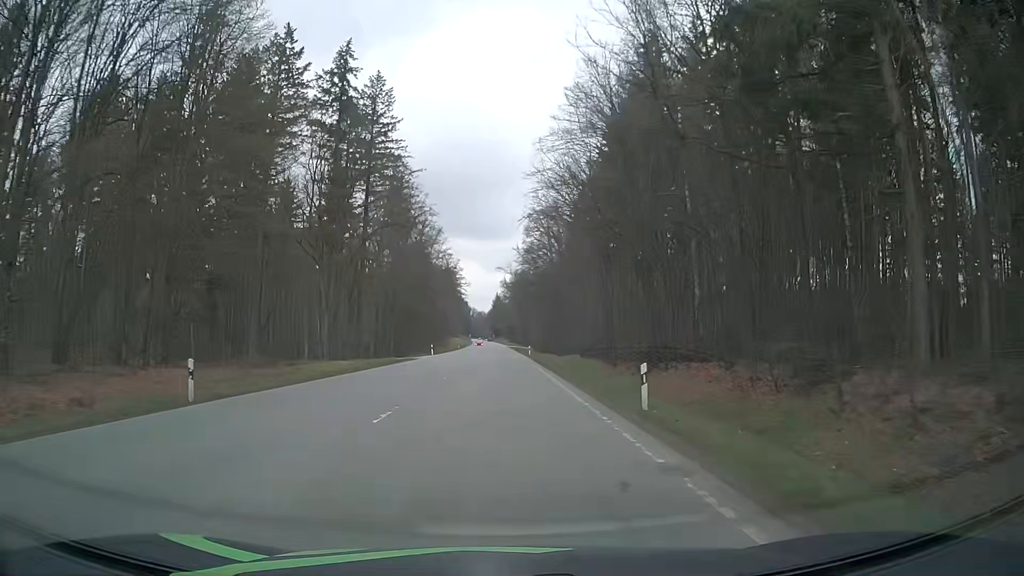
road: secondary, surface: asphalt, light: Day
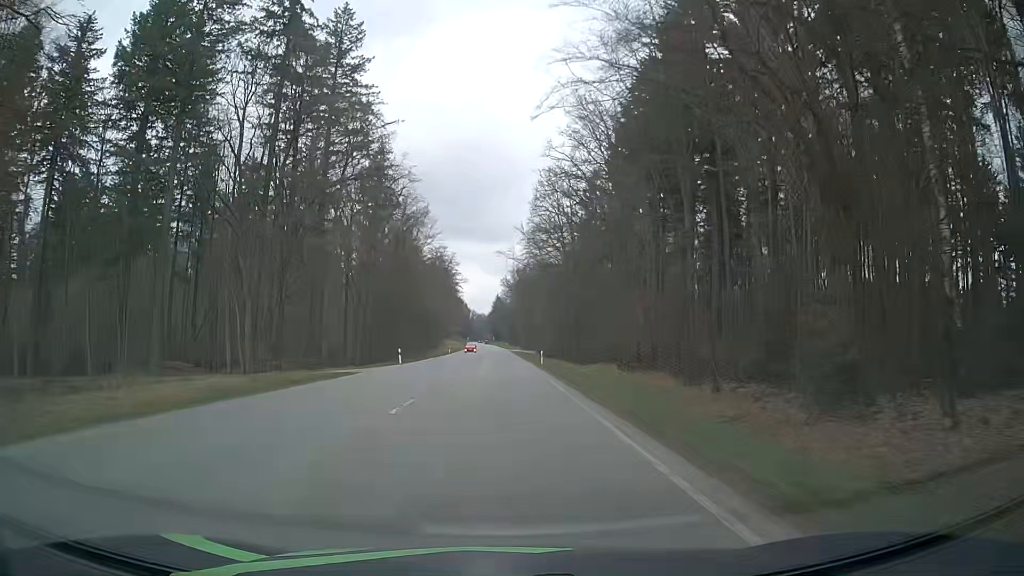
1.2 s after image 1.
(0.0, +22.7) m; 0°
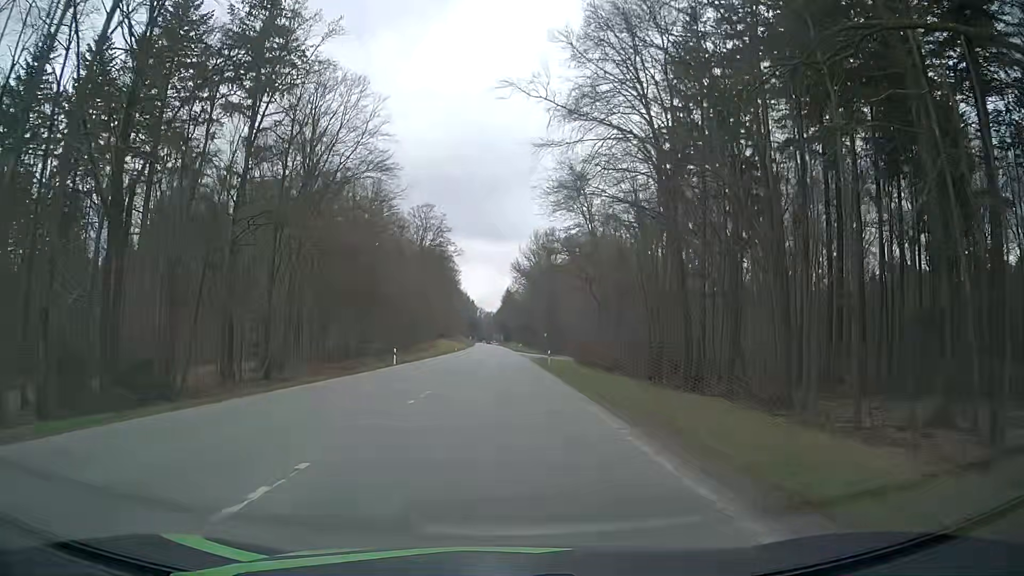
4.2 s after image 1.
(-0.1, +57.8) m; -1°
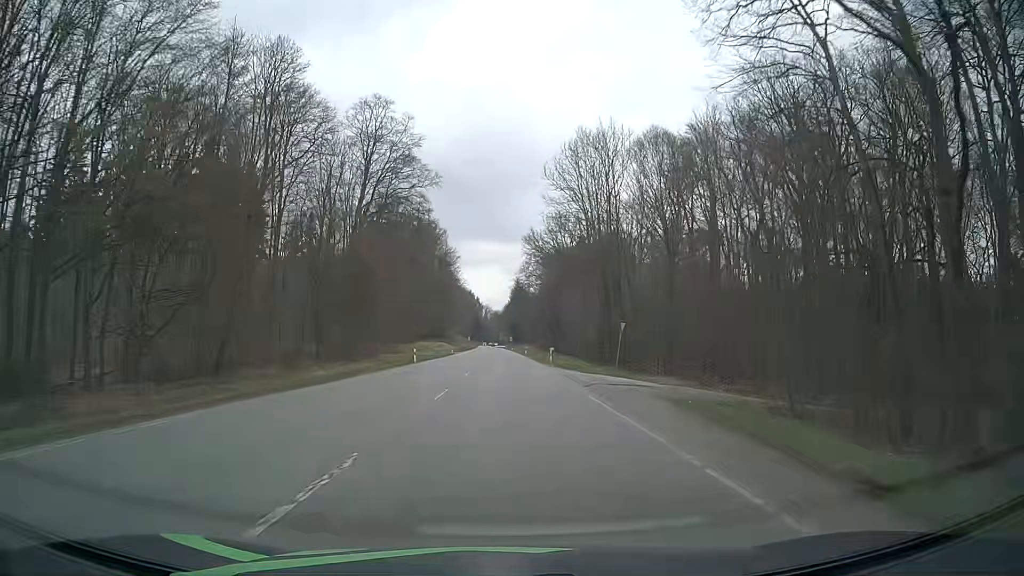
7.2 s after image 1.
(-0.5, +59.4) m; -1°
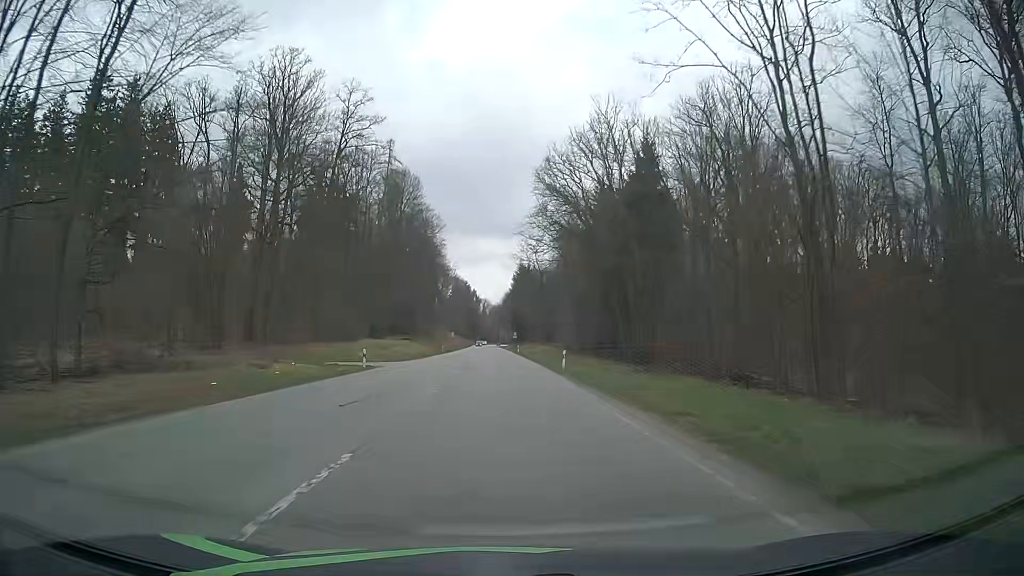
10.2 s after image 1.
(+0.1, +60.6) m; 0°
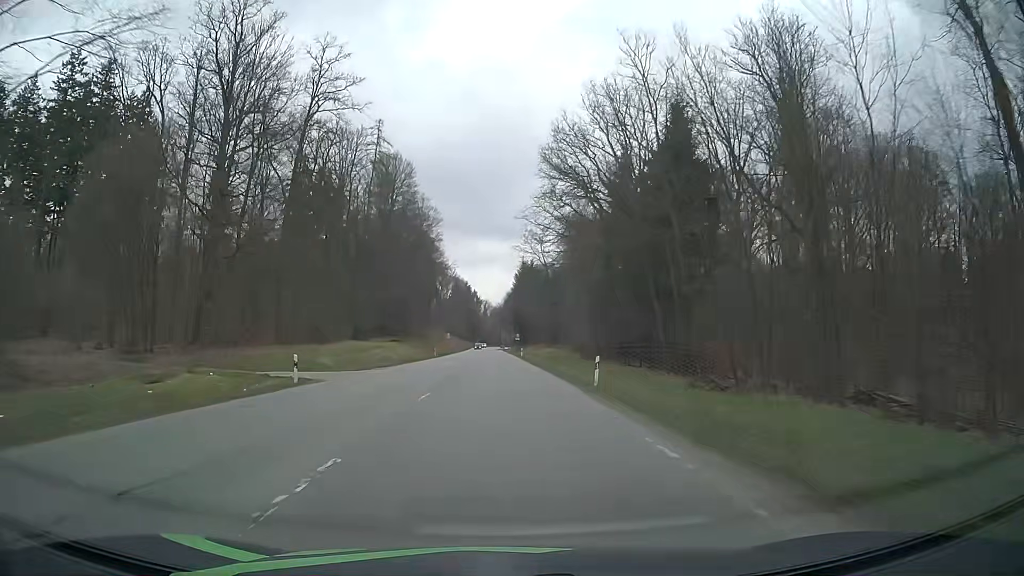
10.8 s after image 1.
(0.0, +12.2) m; 0°
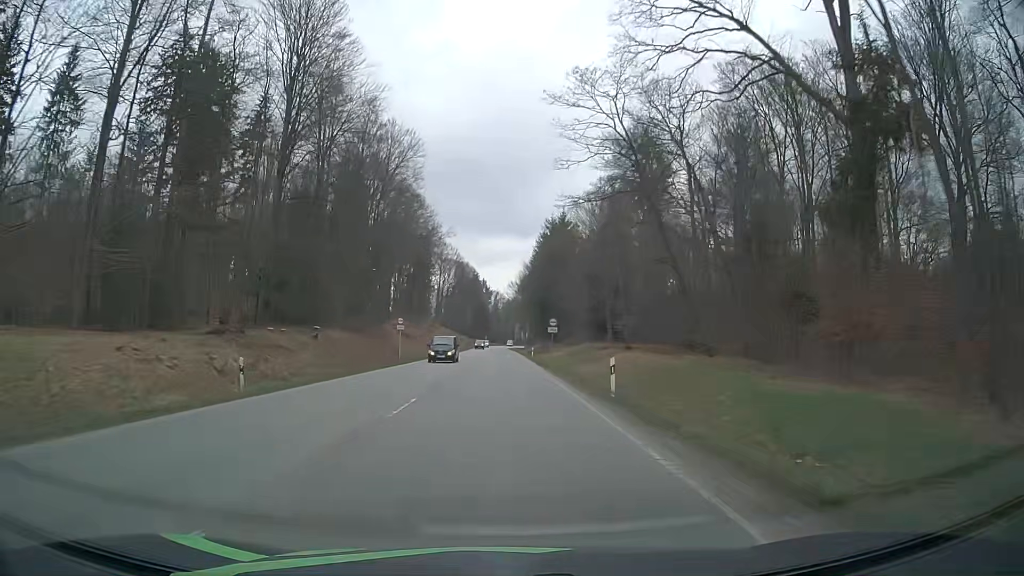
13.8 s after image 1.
(-0.5, +61.8) m; -1°
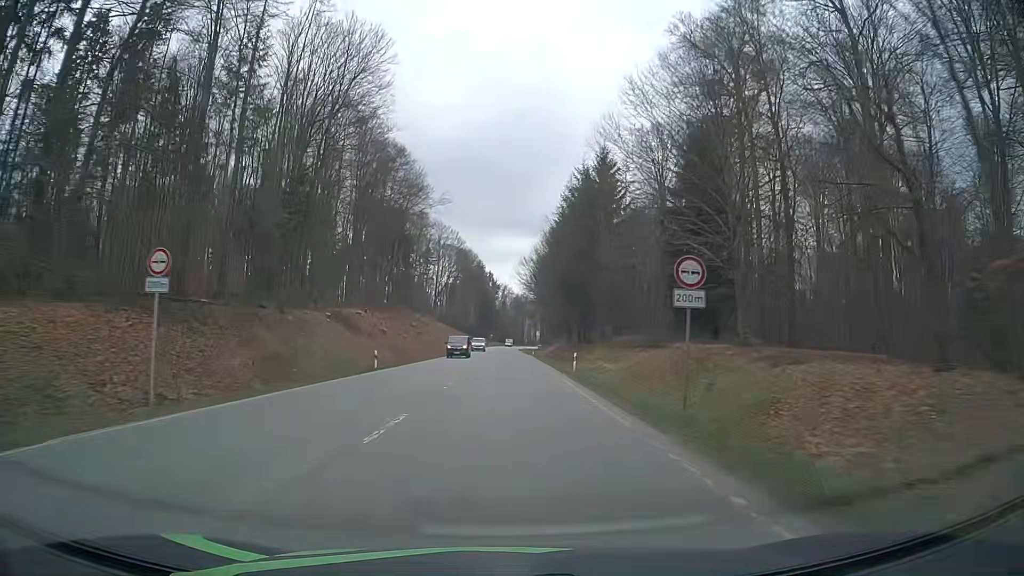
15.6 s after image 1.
(-0.2, +37.6) m; 0°
(0, +10) (0, +20) (0, +30) (0, +40) (0, +50) (0, +60) (0, +70) (0, +80) (0, +90) (0, +100) m
